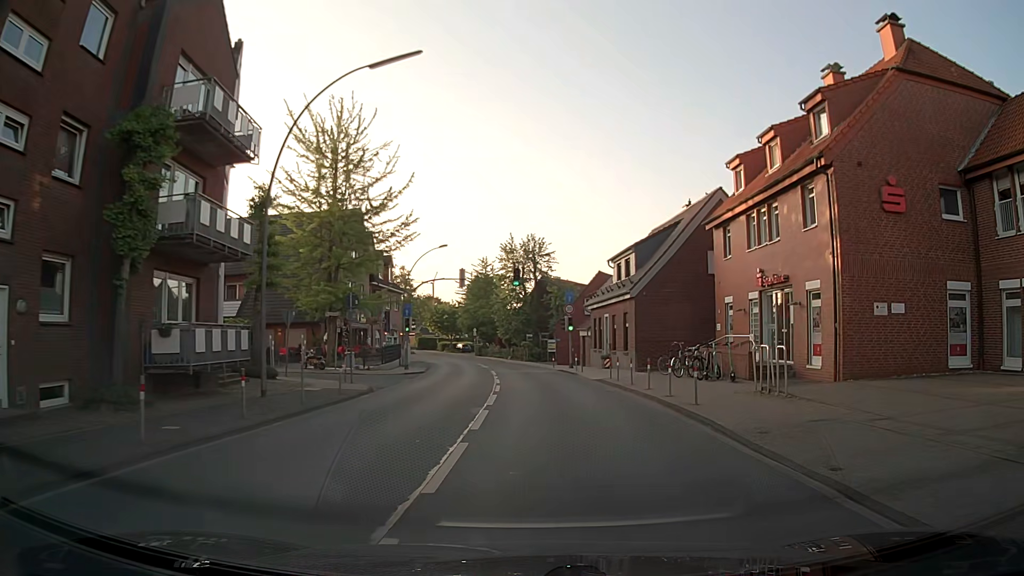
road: secondary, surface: asphalt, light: Day
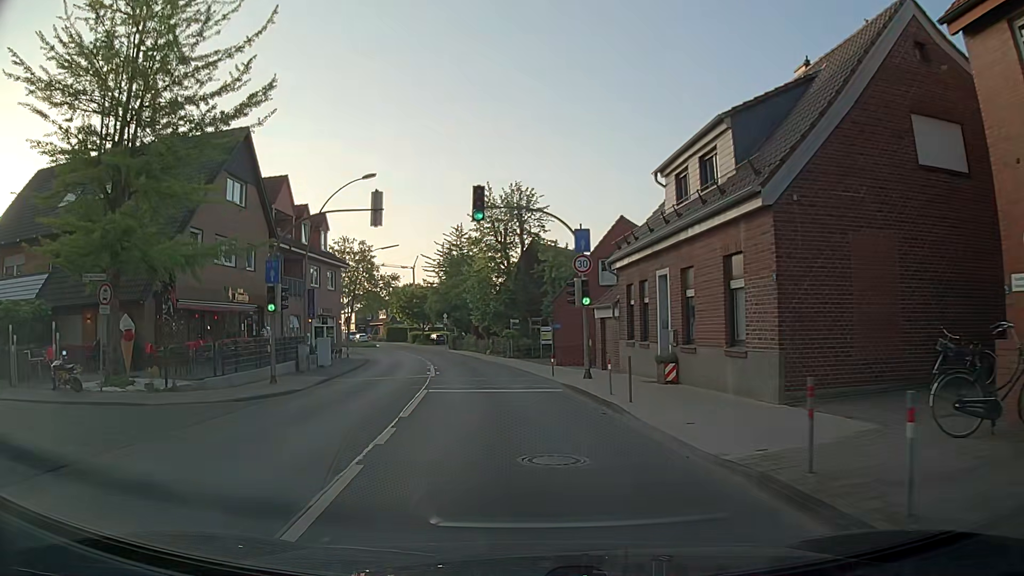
(+0.2, +20.0) m; 0°
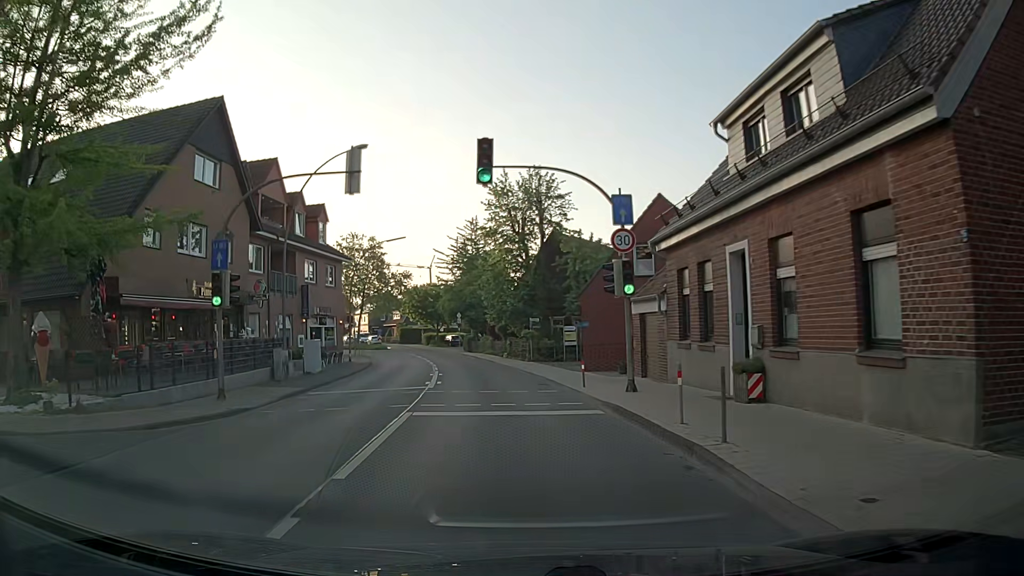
(-0.1, +5.2) m; -1°
